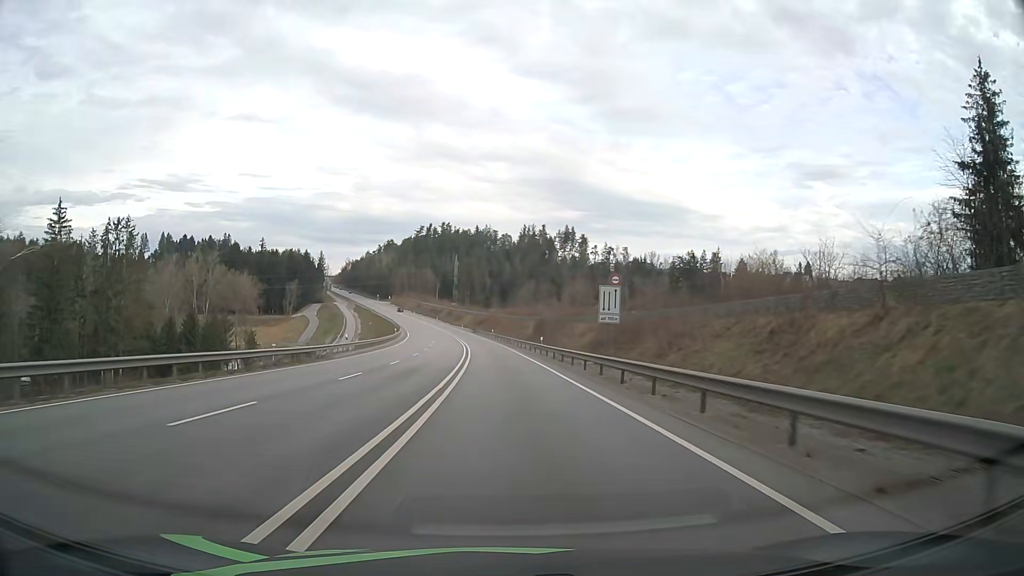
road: primary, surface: asphalt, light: Day
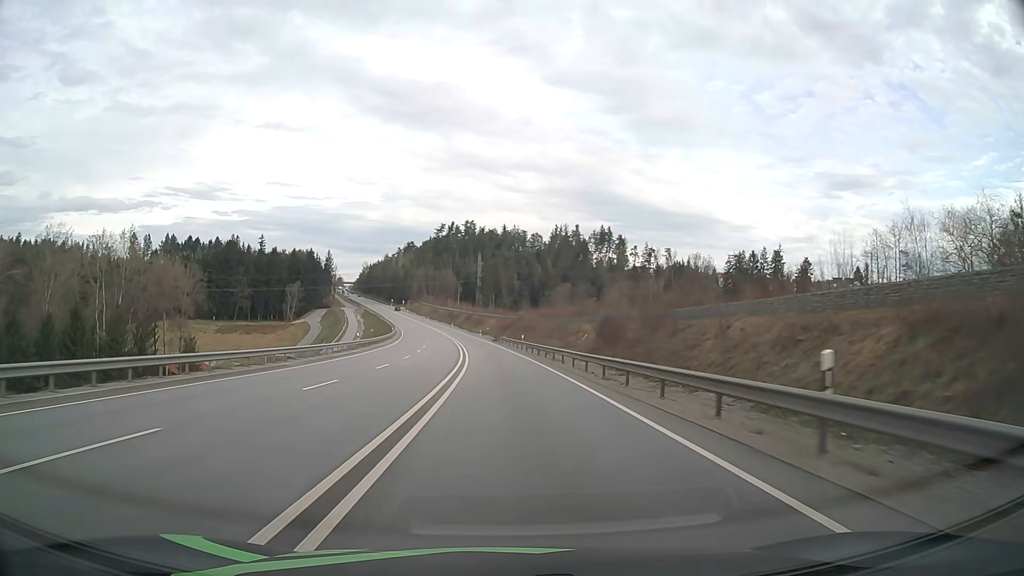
(-0.9, +40.7) m; -2°
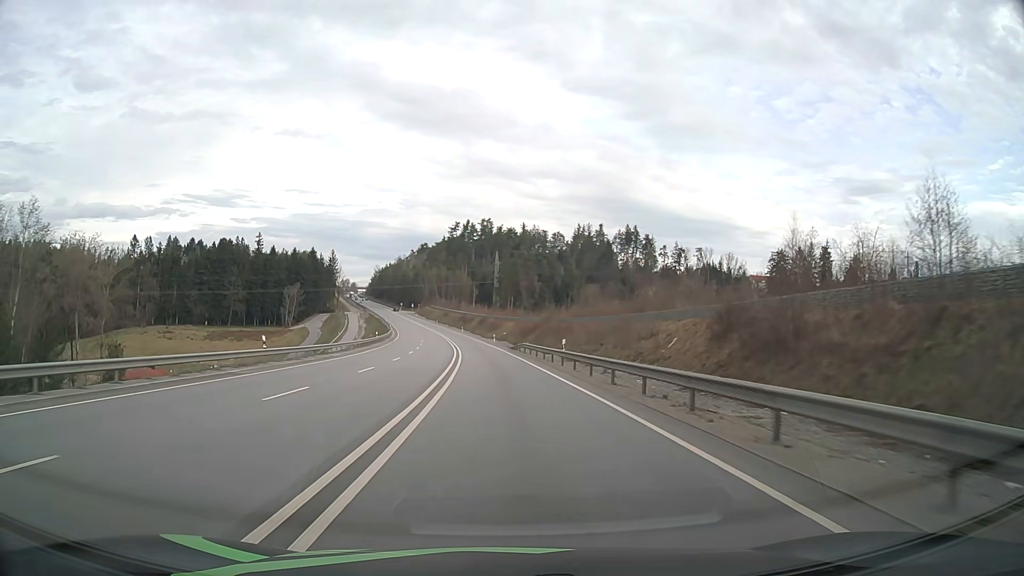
(-0.4, +26.9) m; -2°
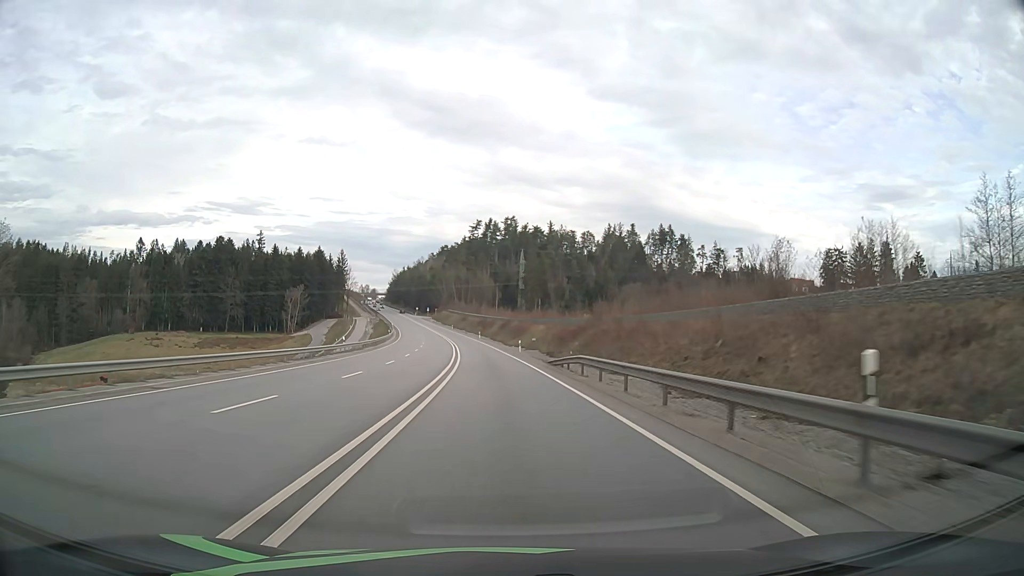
(-0.5, +26.8) m; -2°
